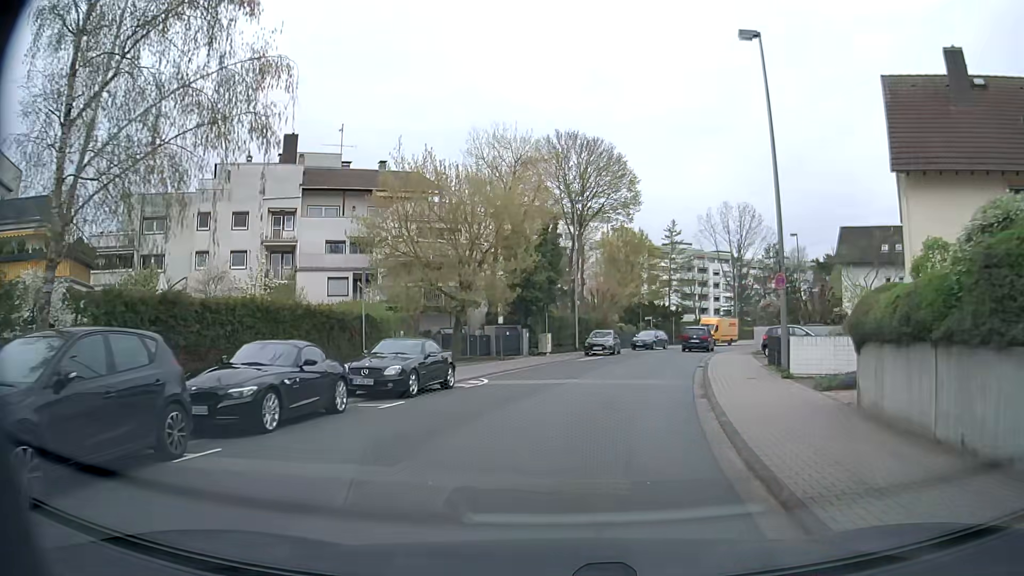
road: residential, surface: asphalt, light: Day
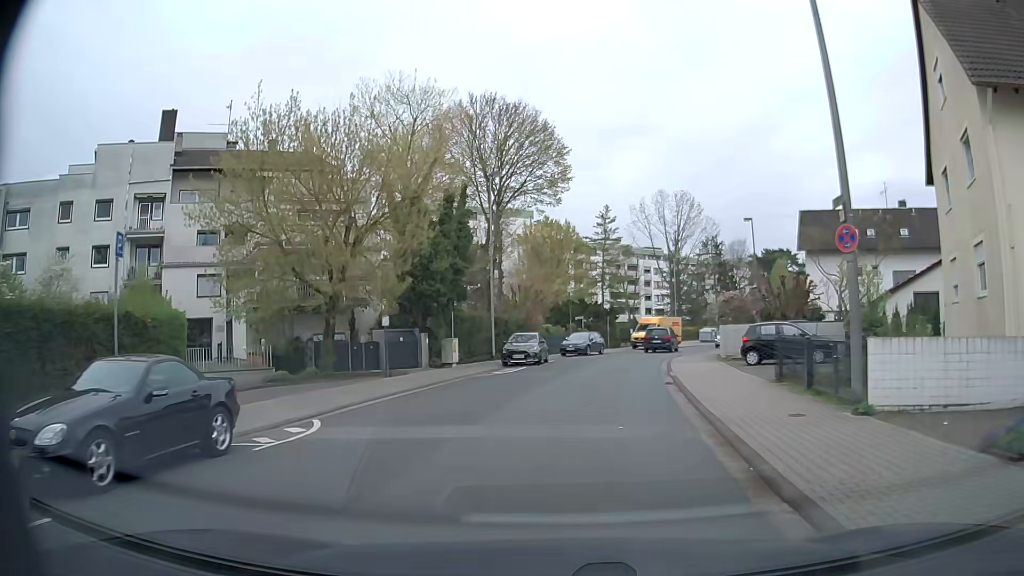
(+0.4, +8.9) m; +7°
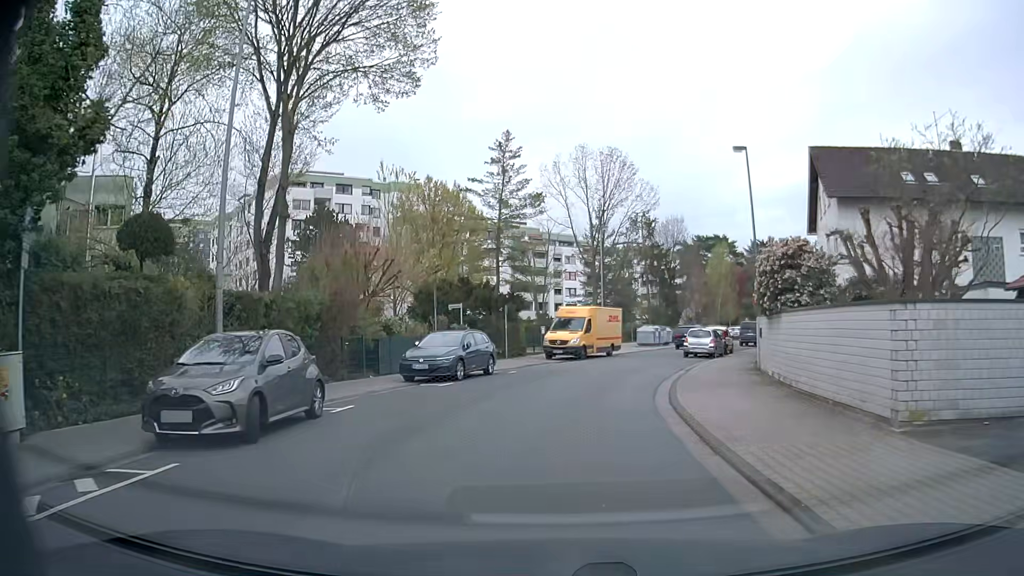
(+1.6, +21.9) m; +7°
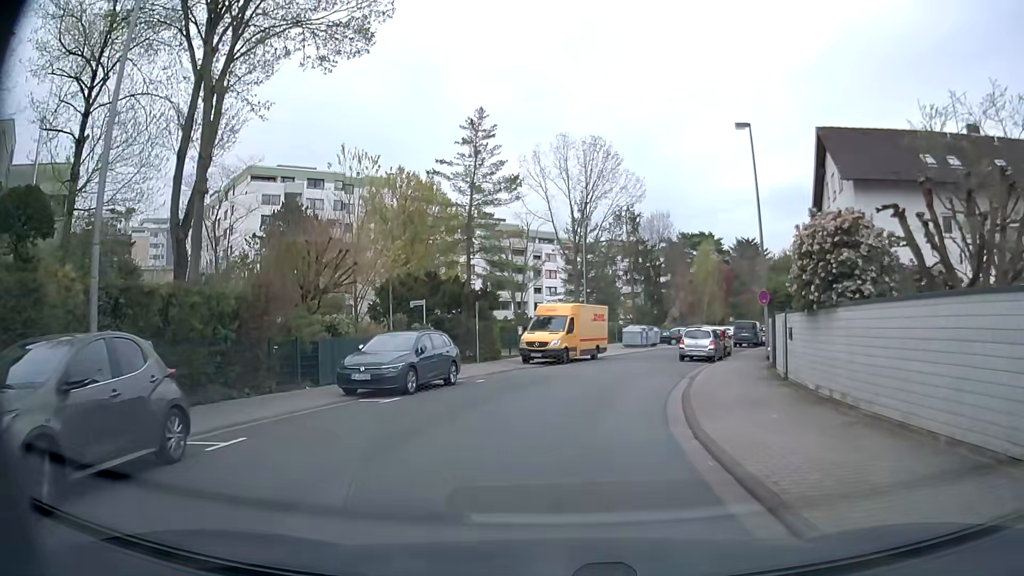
(+0.1, +4.0) m; +1°
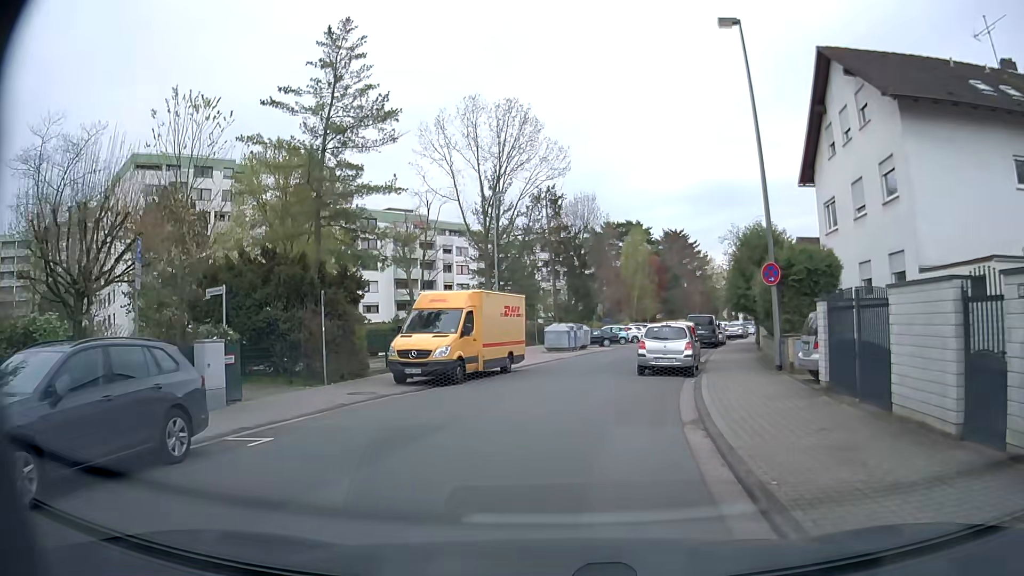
(+0.7, +10.5) m; +8°
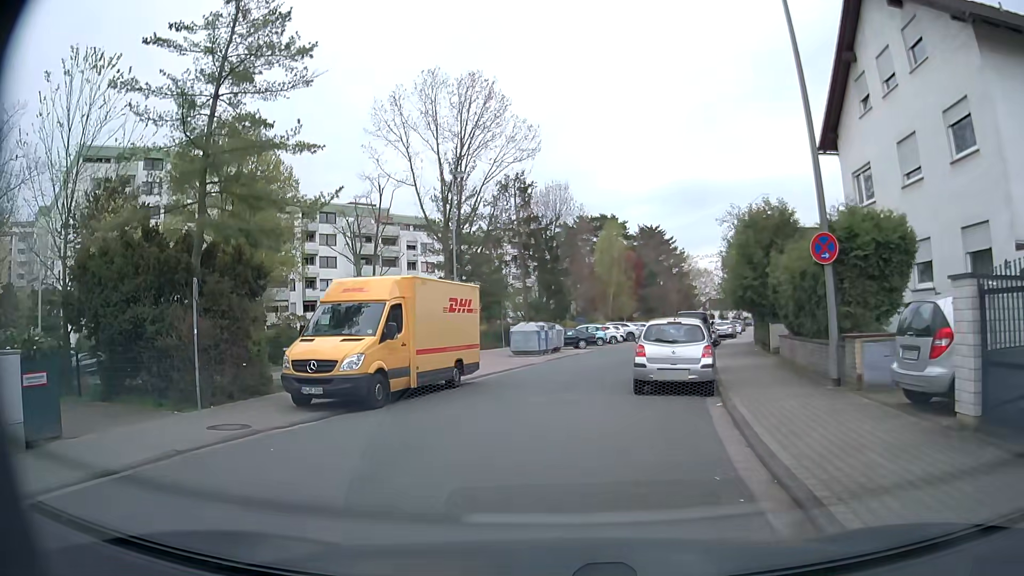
(+0.1, +5.7) m; +1°
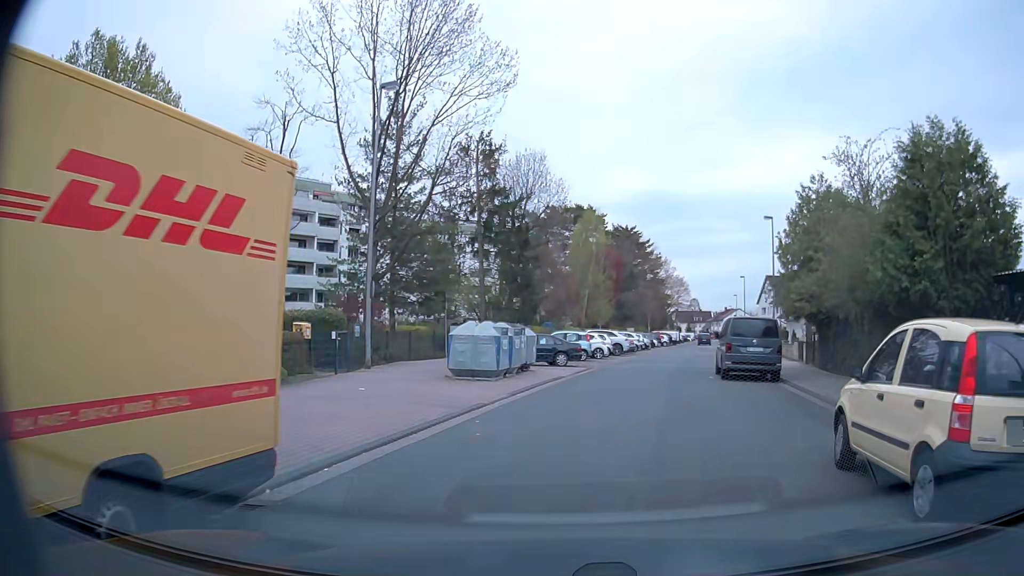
(-0.4, +14.2) m; +3°
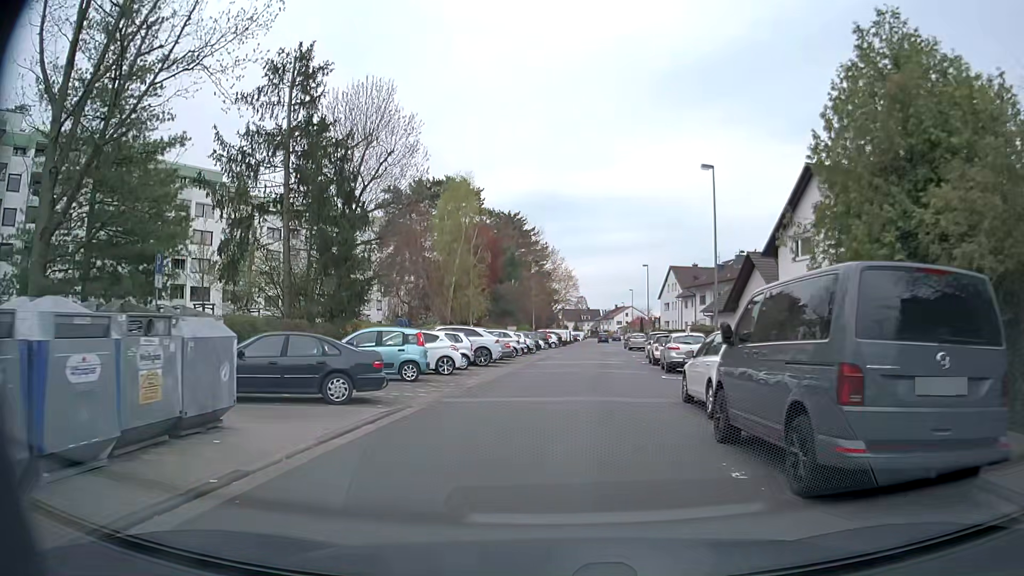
(+2.2, +16.0) m; +11°
